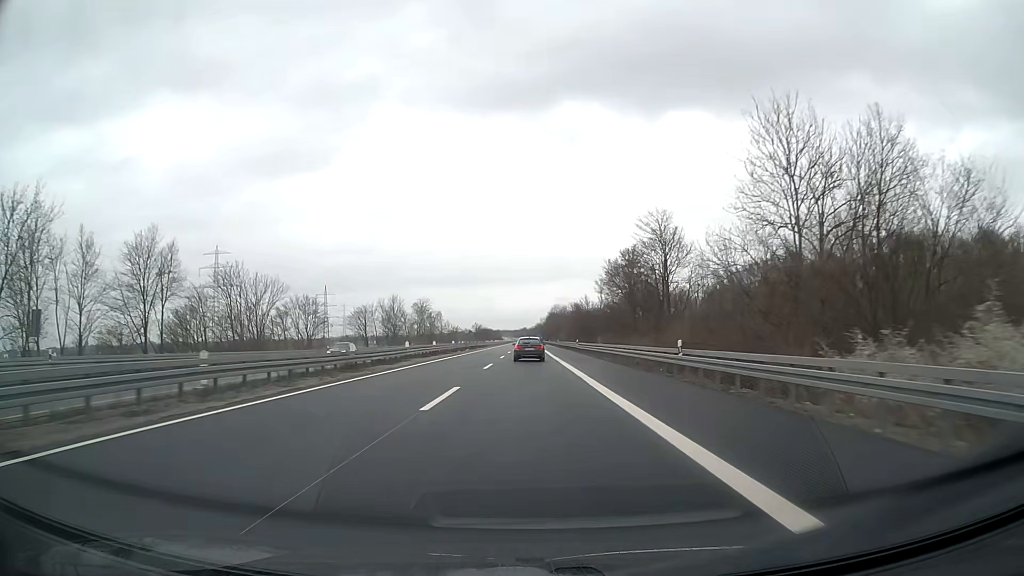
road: motorway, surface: asphalt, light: Day
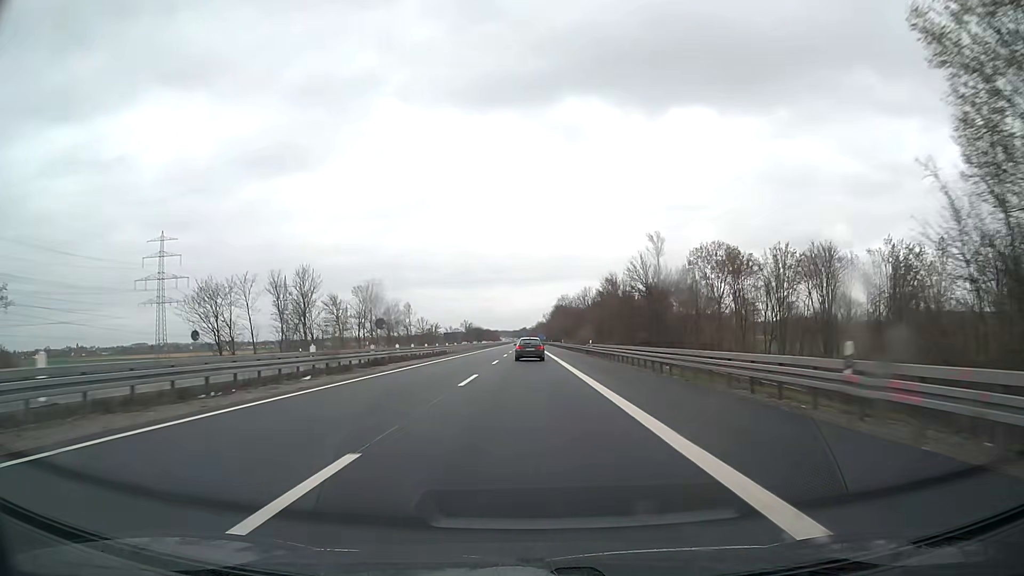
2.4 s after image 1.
(0.0, +65.8) m; 0°
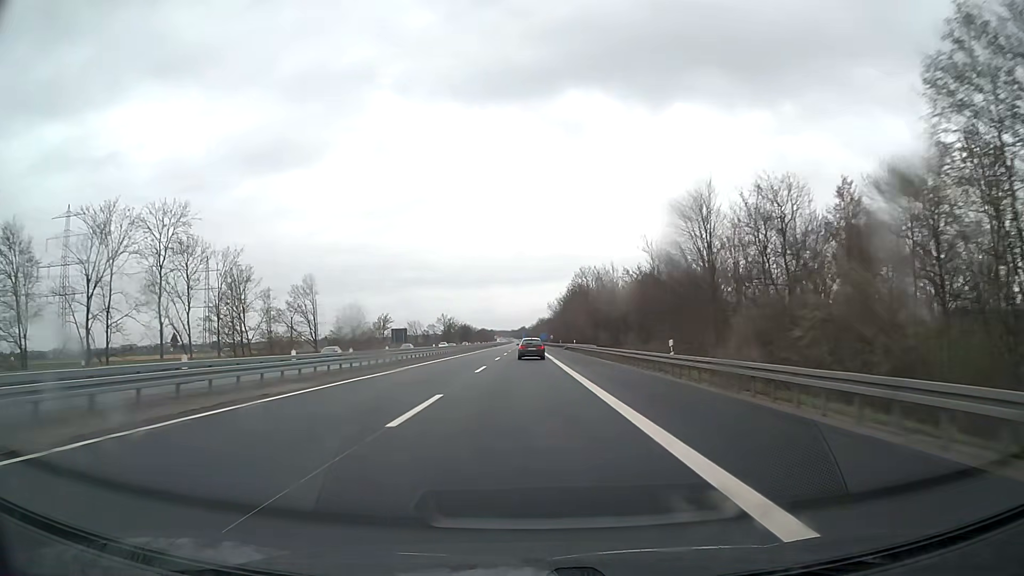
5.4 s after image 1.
(+0.1, +82.3) m; 0°
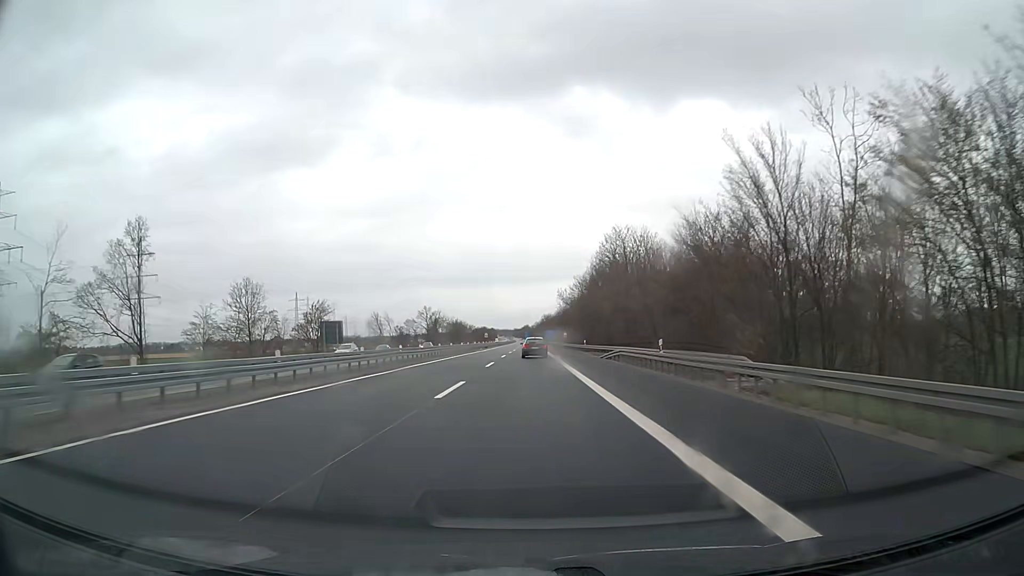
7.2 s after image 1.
(-0.2, +49.4) m; 0°
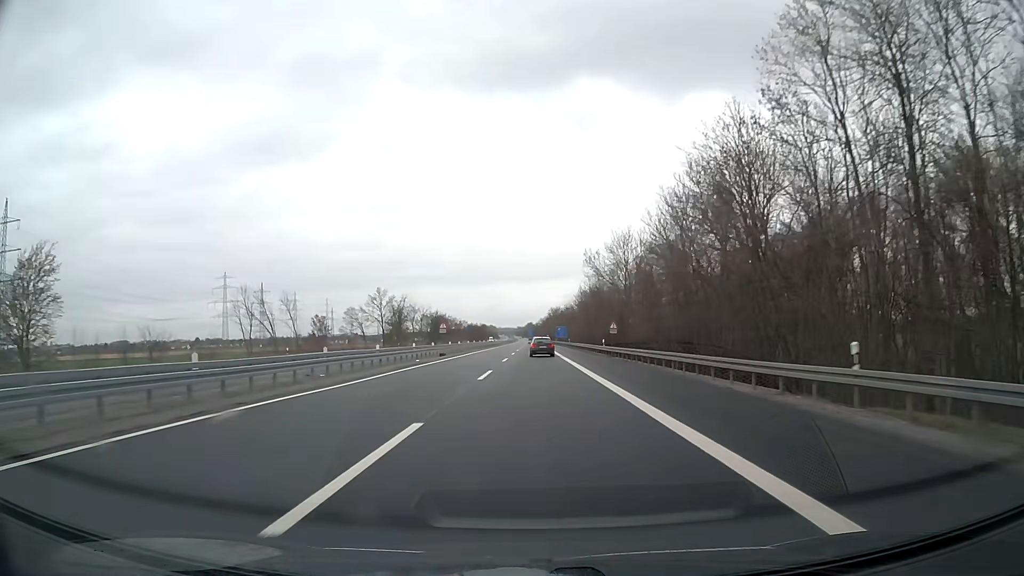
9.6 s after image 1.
(-0.2, +65.8) m; 0°
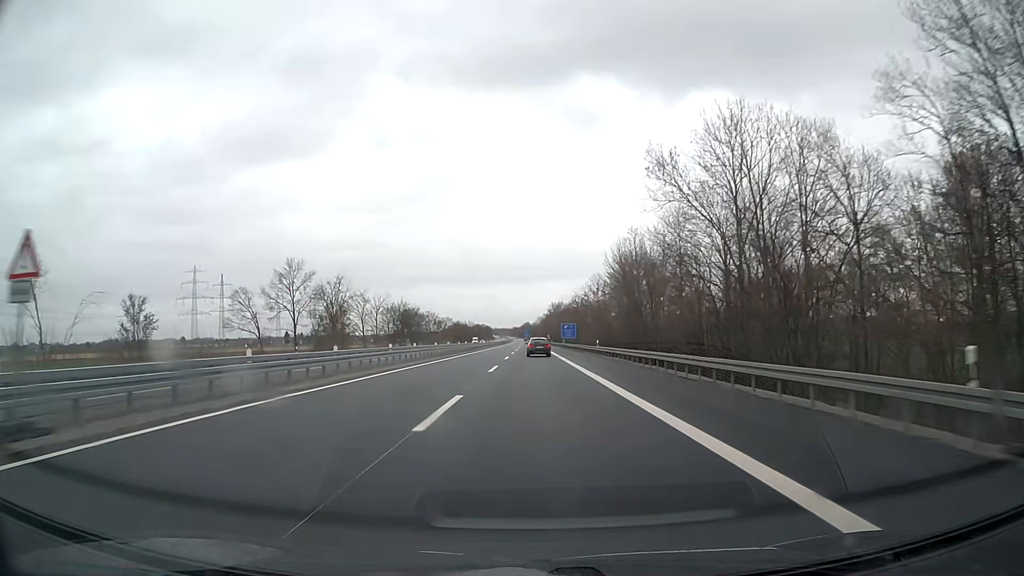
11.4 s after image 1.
(+0.2, +49.3) m; 0°
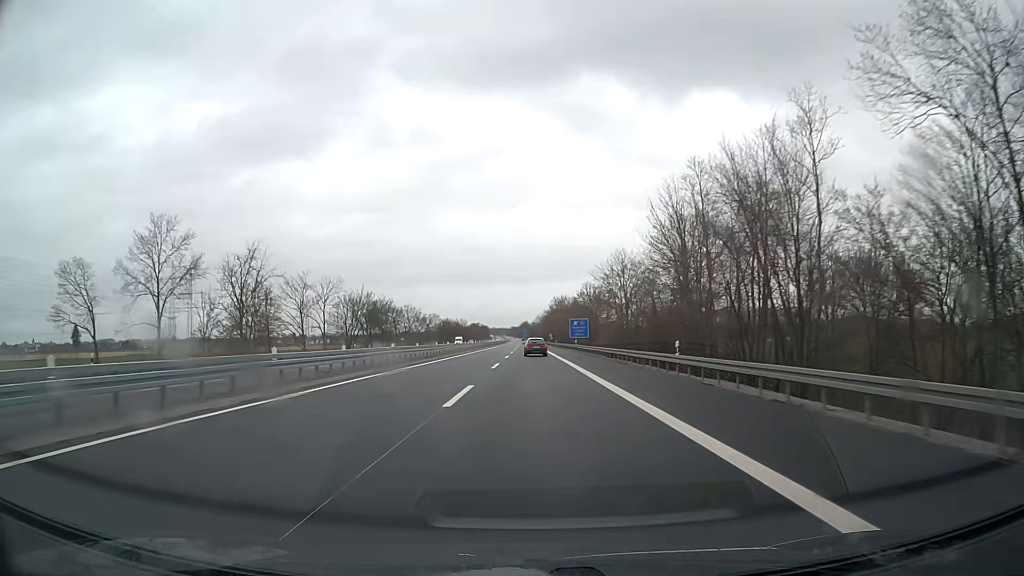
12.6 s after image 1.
(+0.1, +32.9) m; 0°
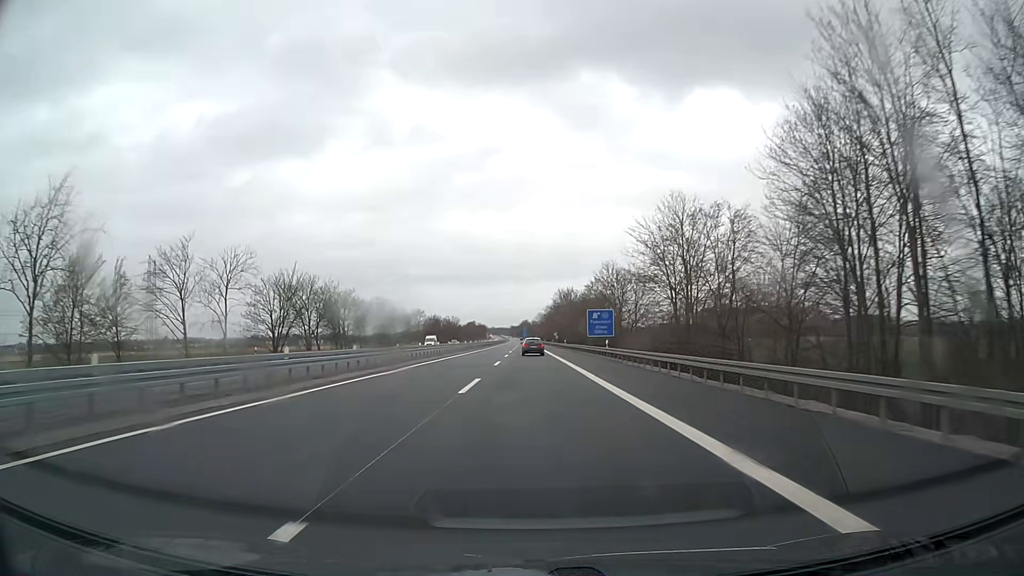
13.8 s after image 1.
(0.0, +32.9) m; 0°
(0, +10) (0, +20) (0, +30) (0, +40) (0, +50) (0, +60) (0, +70) (0, +80) (0, +90) (0, +100) m
